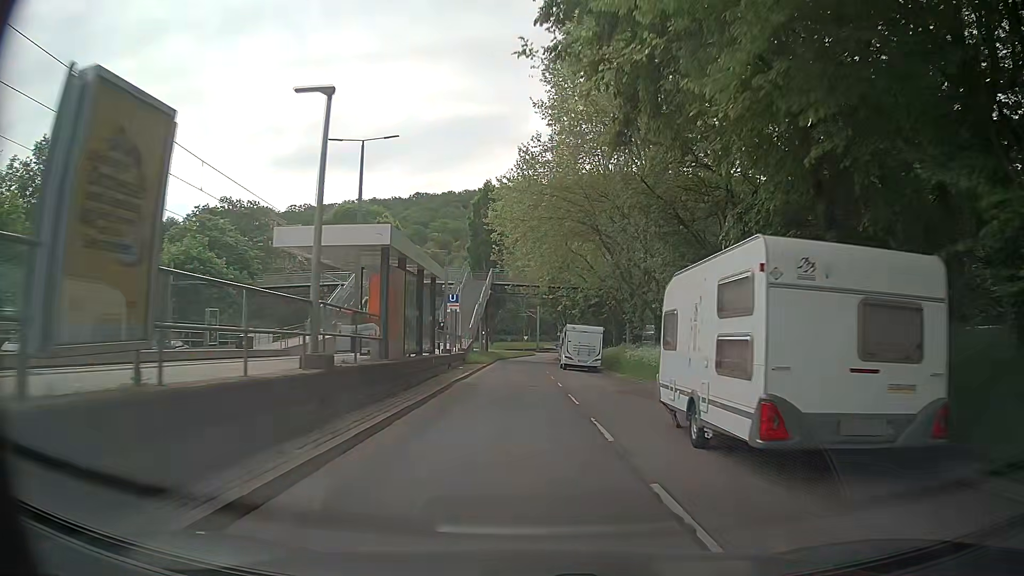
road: secondary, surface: asphalt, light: Day
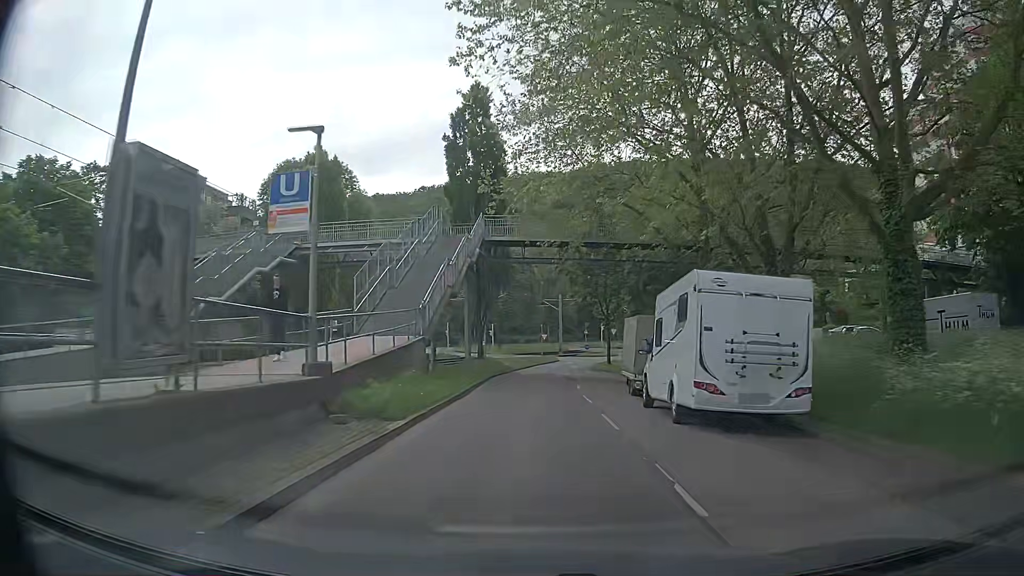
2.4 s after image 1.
(0.0, +28.3) m; -1°
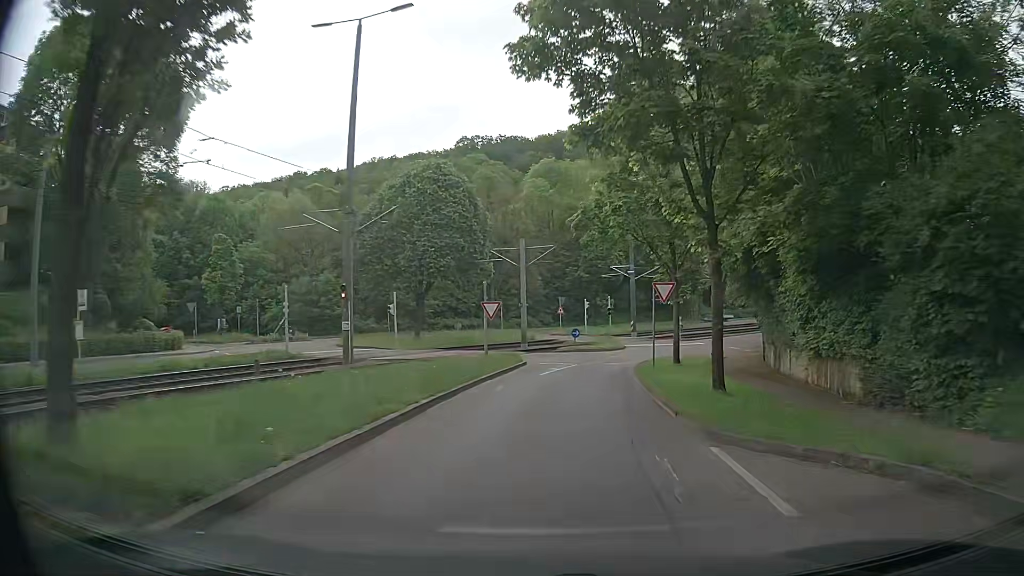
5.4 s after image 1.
(+0.5, +35.9) m; +3°
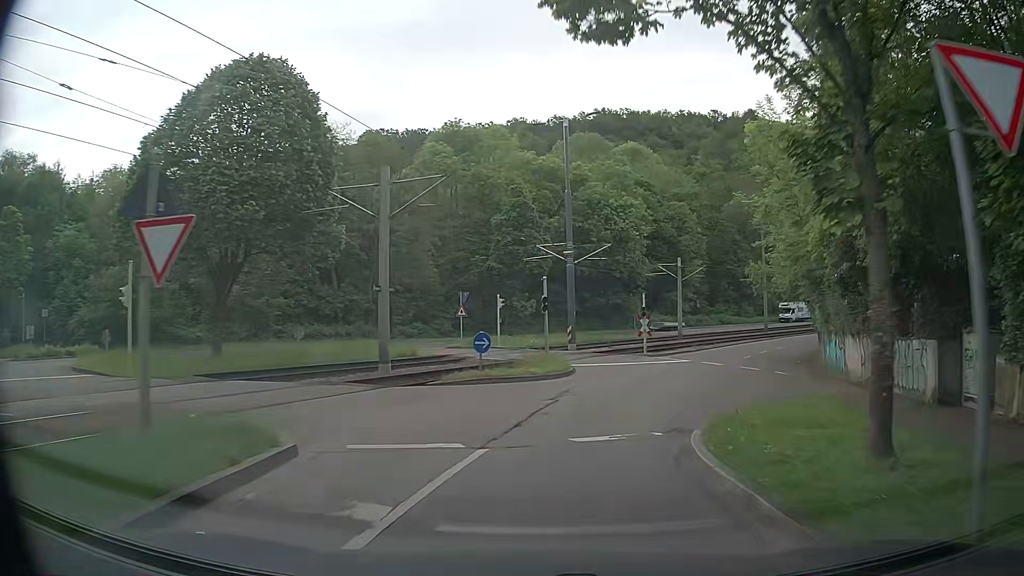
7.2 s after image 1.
(+1.3, +20.7) m; +6°
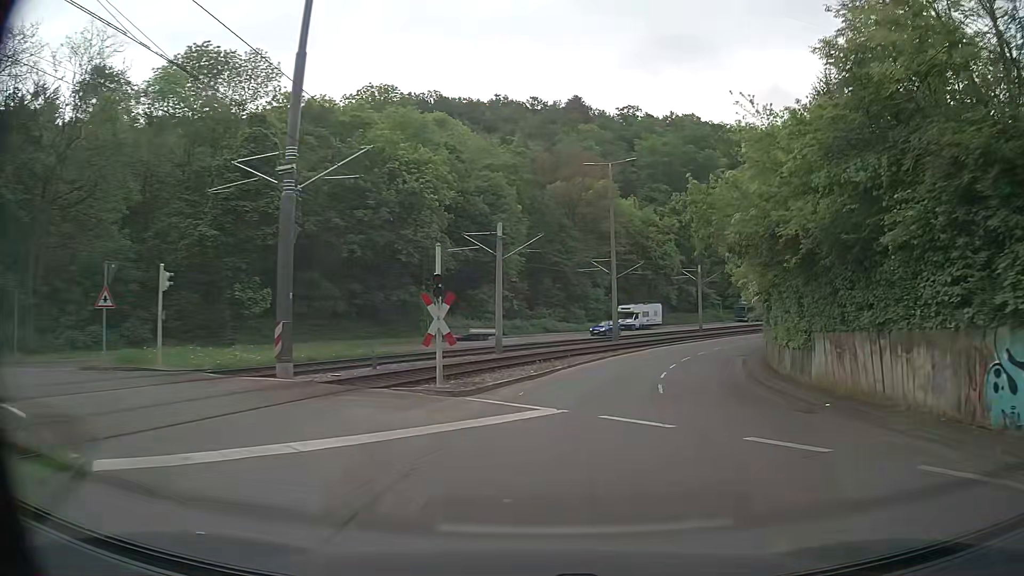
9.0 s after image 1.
(+3.5, +21.5) m; +18°
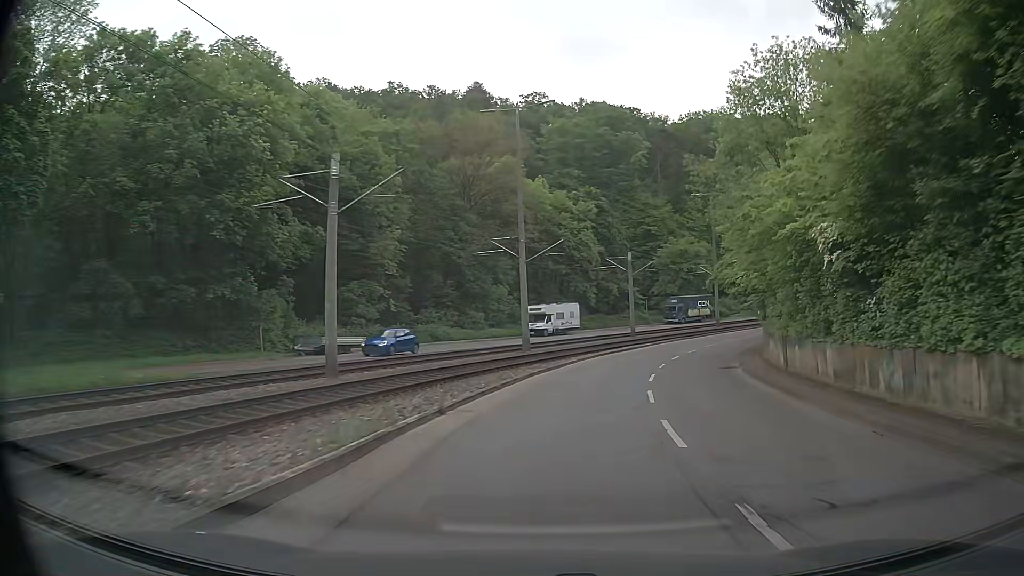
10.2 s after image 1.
(+1.2, +15.4) m; +8°
(0, +10) (+2, +20) (+4, +30) (+7, +39) (+11, +48) (+17, +57) (+23, +64) (+30, +72) (+37, +78) (+46, +84) m
